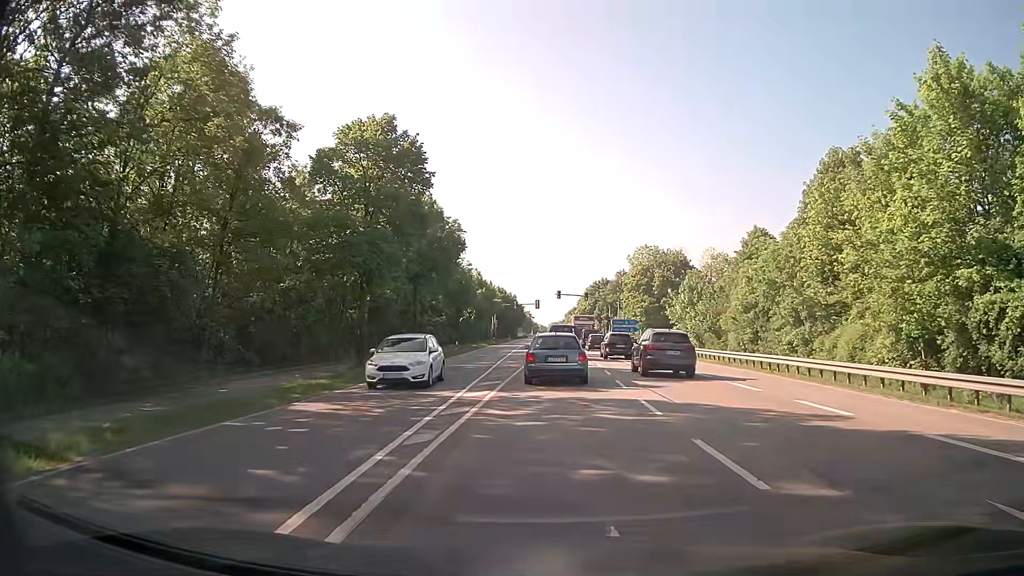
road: secondary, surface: asphalt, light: Day
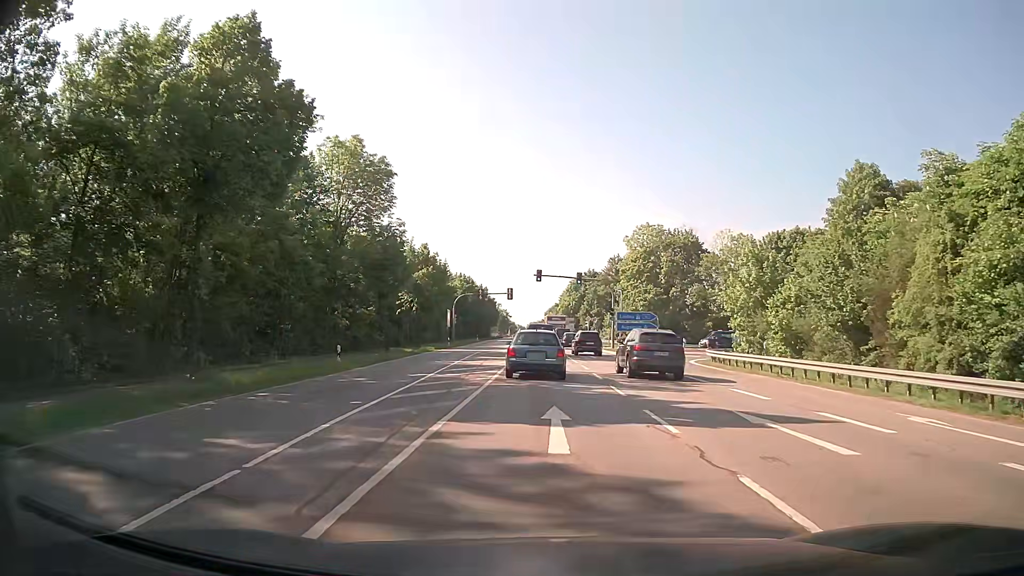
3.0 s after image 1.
(+0.3, +26.7) m; +1°
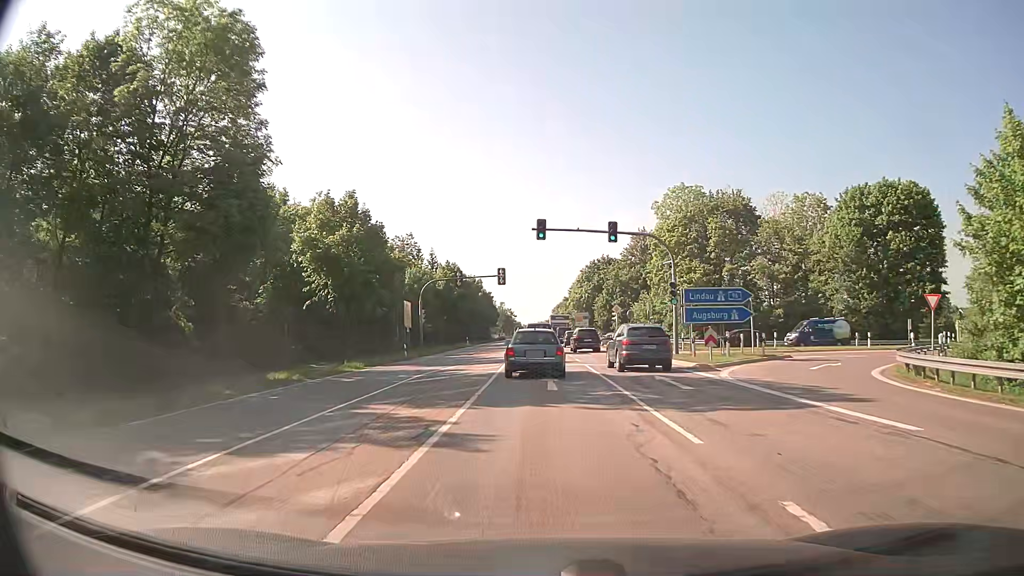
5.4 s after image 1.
(+0.1, +25.3) m; -1°
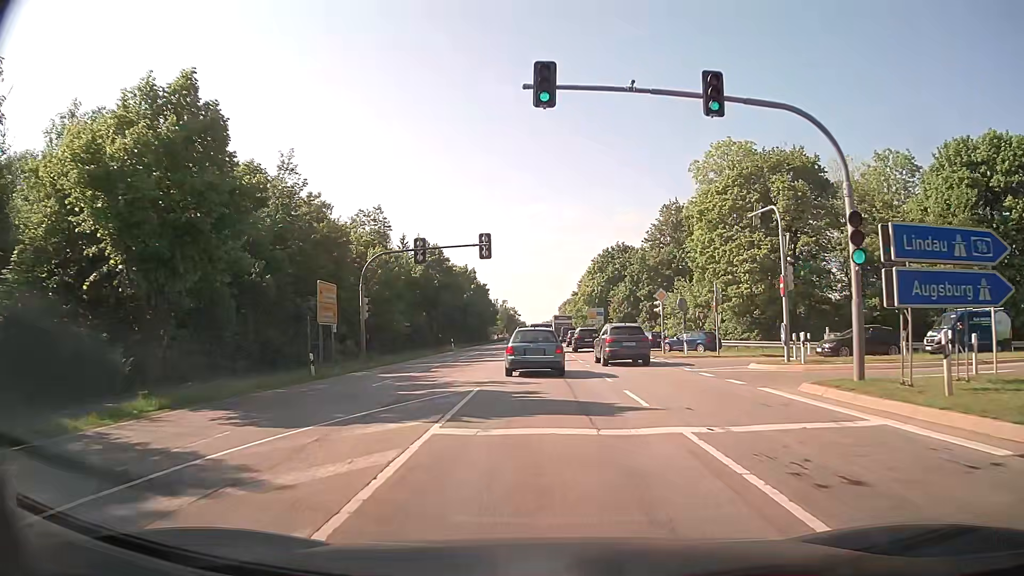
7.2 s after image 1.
(+0.1, +19.3) m; 0°
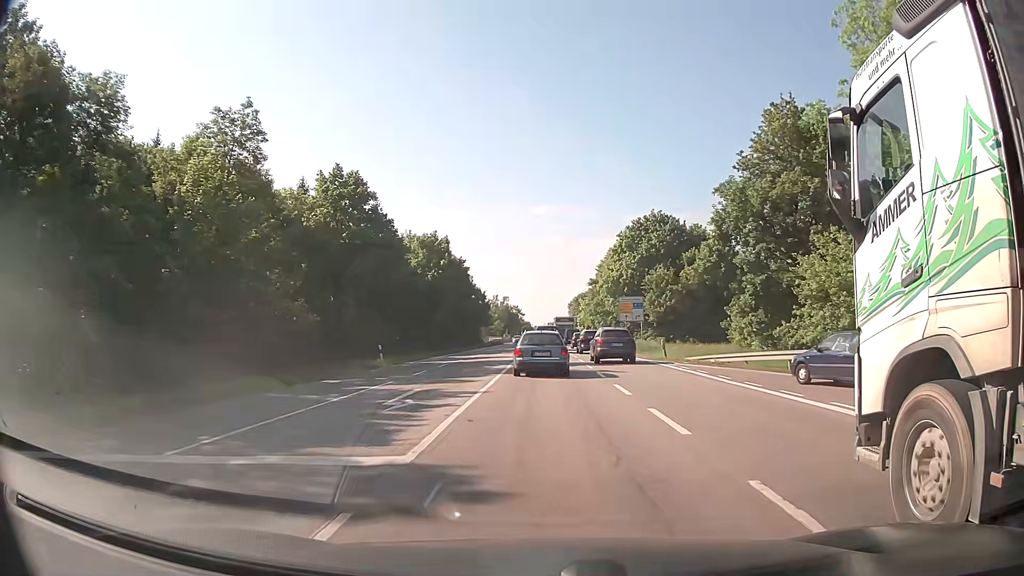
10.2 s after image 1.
(-0.3, +33.1) m; 0°
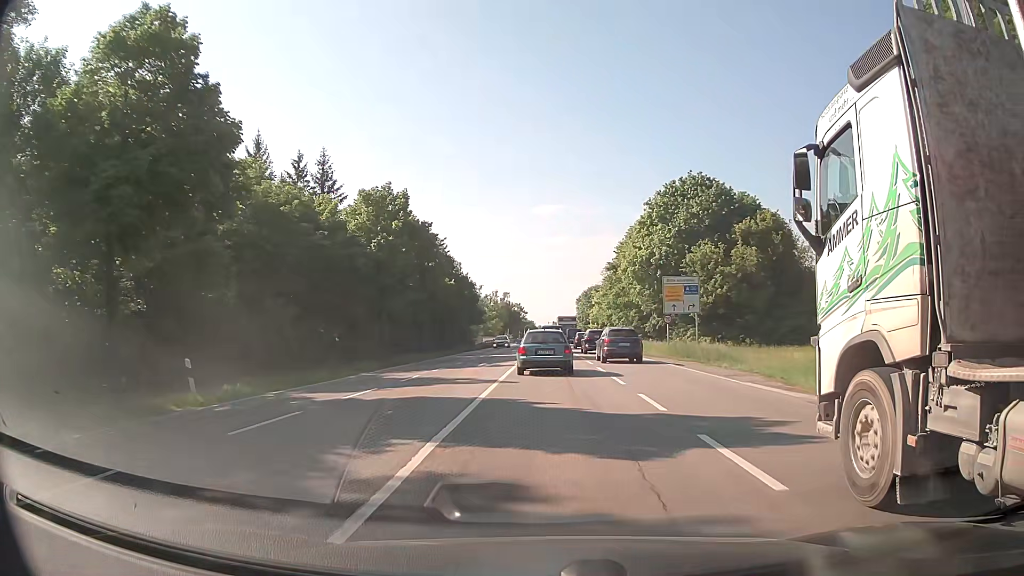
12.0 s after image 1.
(-0.2, +21.3) m; -1°
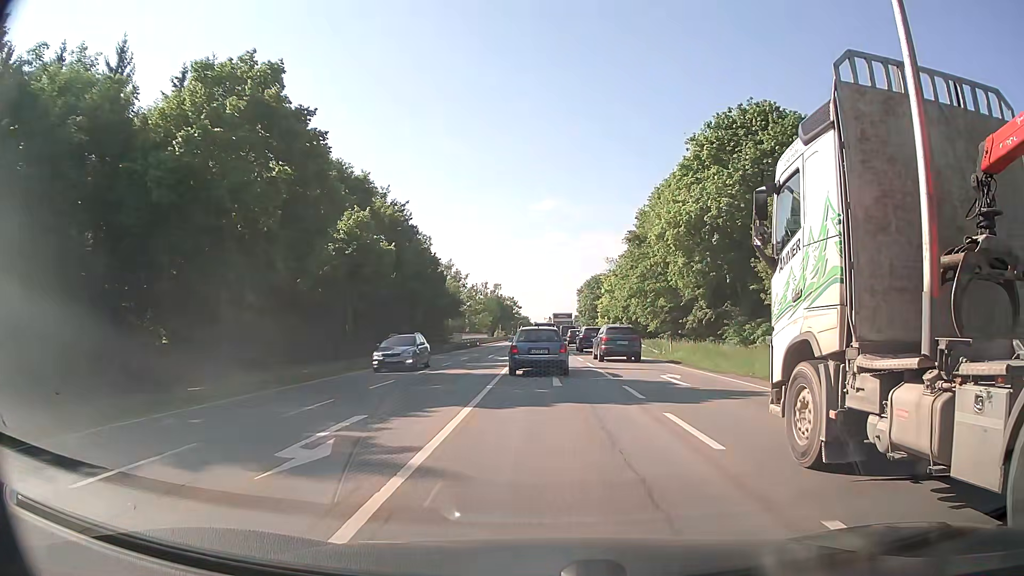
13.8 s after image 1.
(+0.2, +21.9) m; 0°
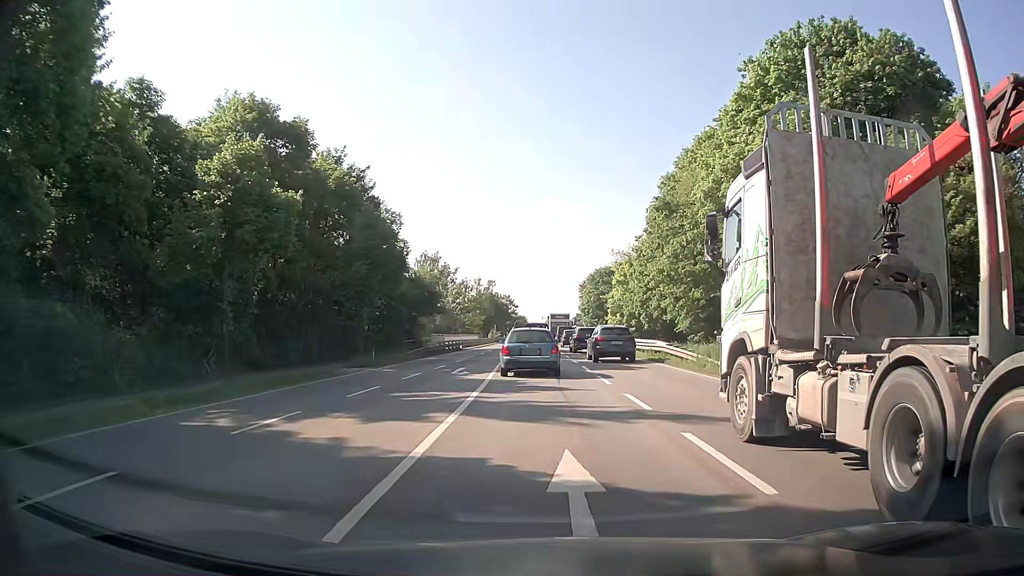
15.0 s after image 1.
(+0.2, +14.0) m; +1°
(0, +10) (0, +20) (0, +30) (0, +40) (-1, +50) (-1, +60) (-1, +70) (-1, +80) (-1, +90) (-2, +100) m
